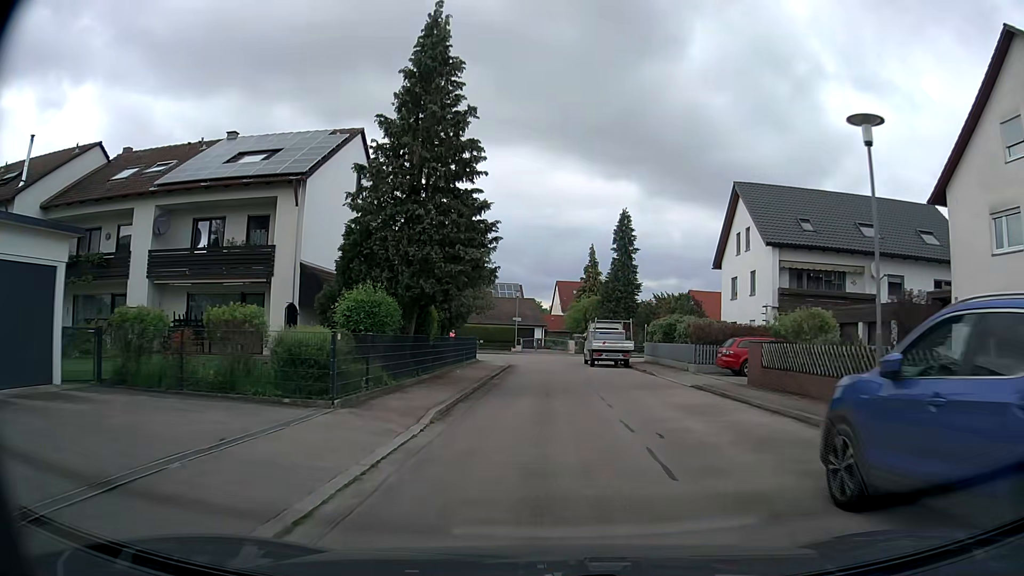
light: Day
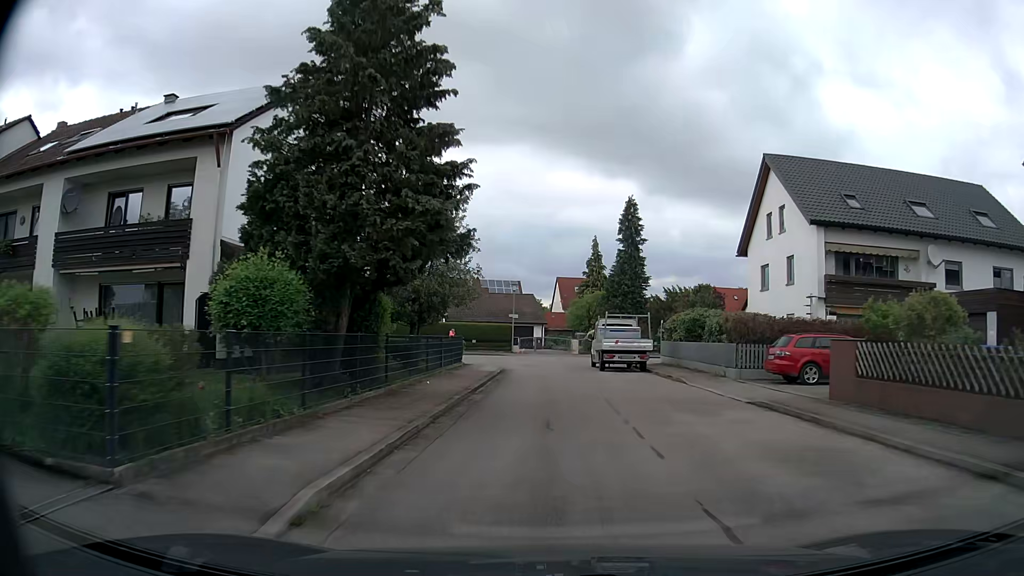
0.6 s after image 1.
(0.0, +5.9) m; 0°
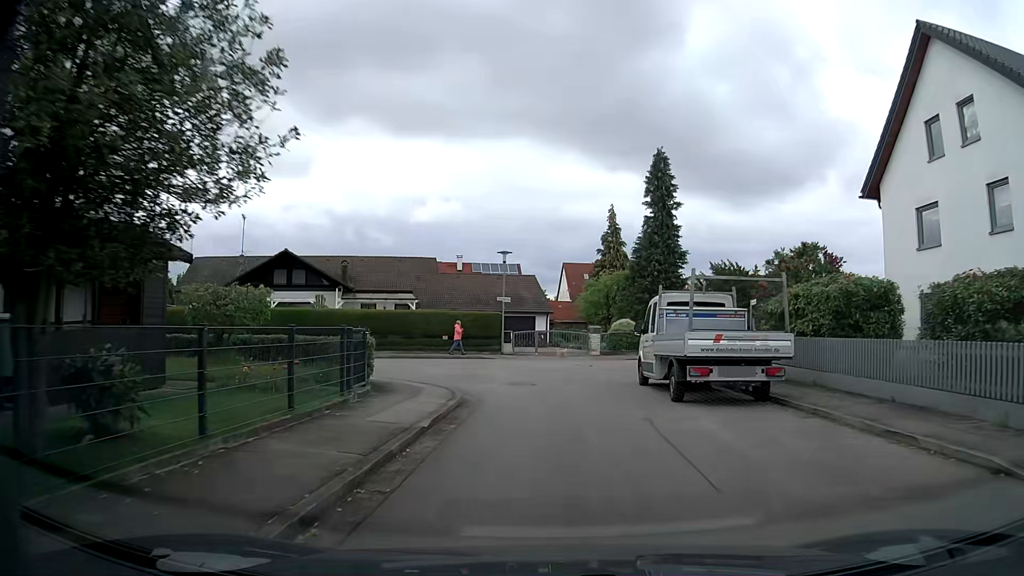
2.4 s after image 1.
(-0.1, +15.7) m; -1°
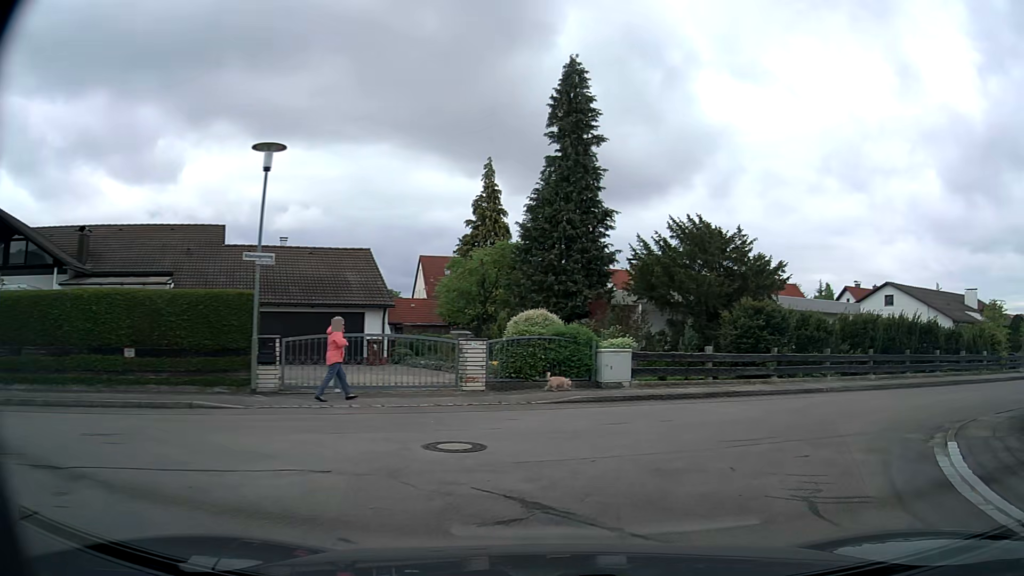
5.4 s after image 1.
(+0.6, +19.2) m; +10°
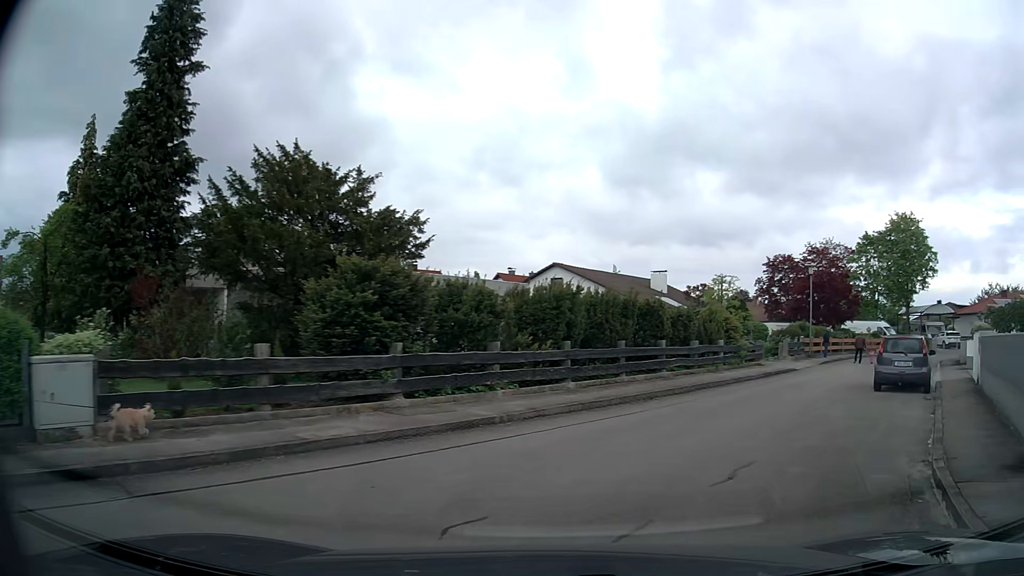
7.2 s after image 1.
(+2.6, +8.7) m; +31°
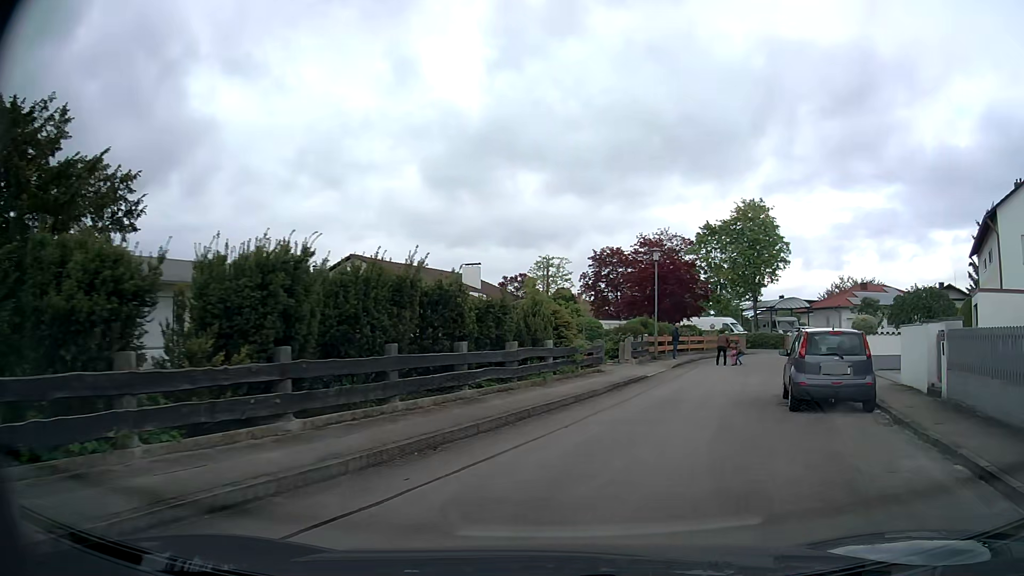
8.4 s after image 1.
(+0.9, +6.4) m; +16°
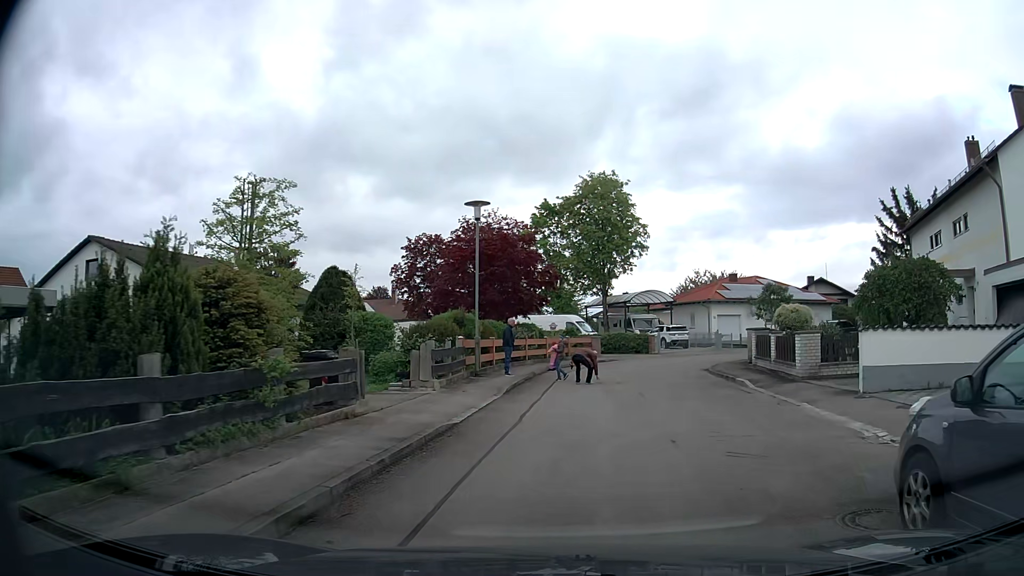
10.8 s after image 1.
(+1.5, +11.3) m; +15°
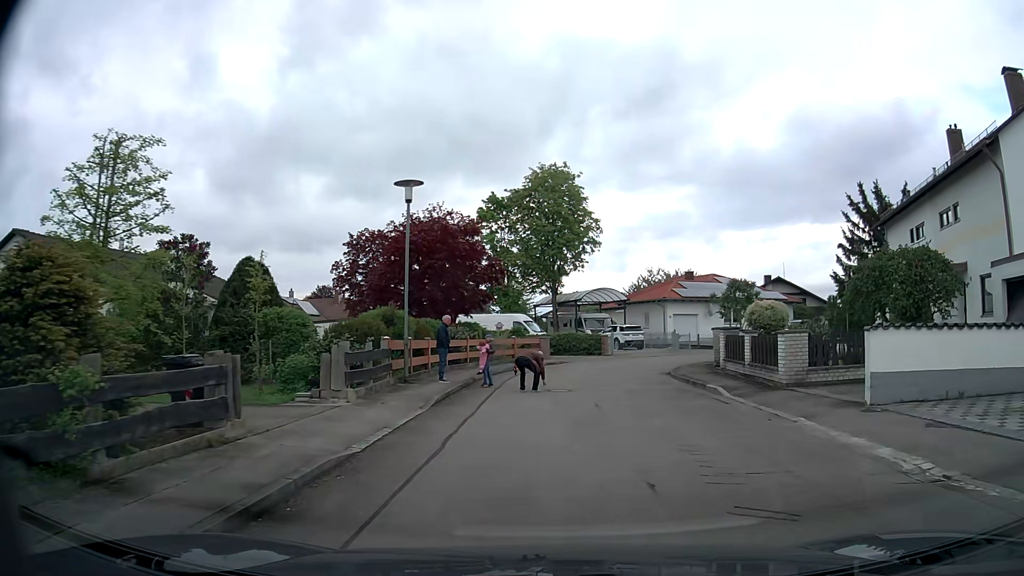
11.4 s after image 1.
(+0.1, +2.7) m; +4°
(+1, +10) (+2, +20) (+4, +30) (+10, +37) (+19, +41) (+29, +42) (+39, +40) (+49, +37) (+58, +35) (+68, +32) m
